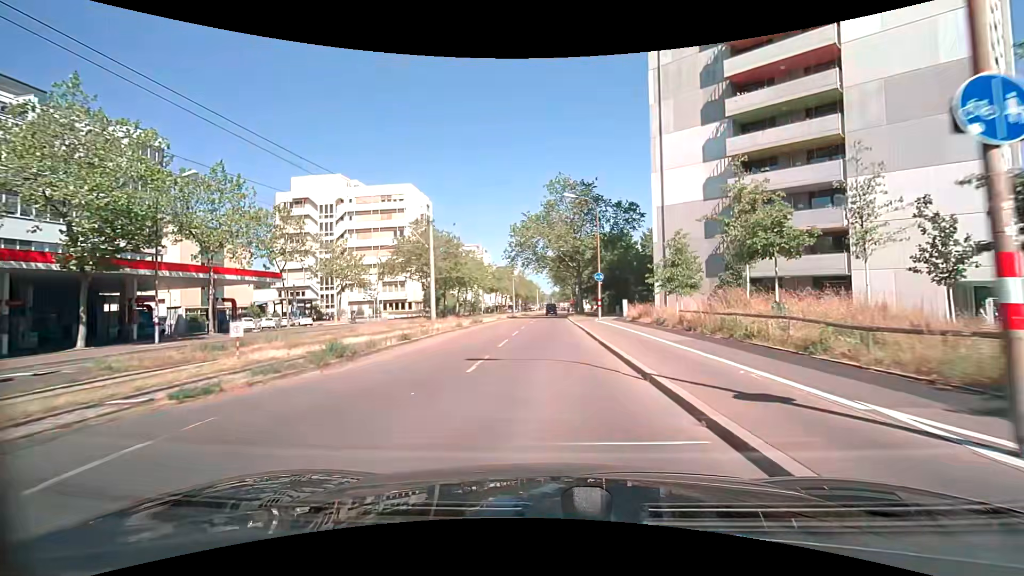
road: tertiary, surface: asphalt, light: Day
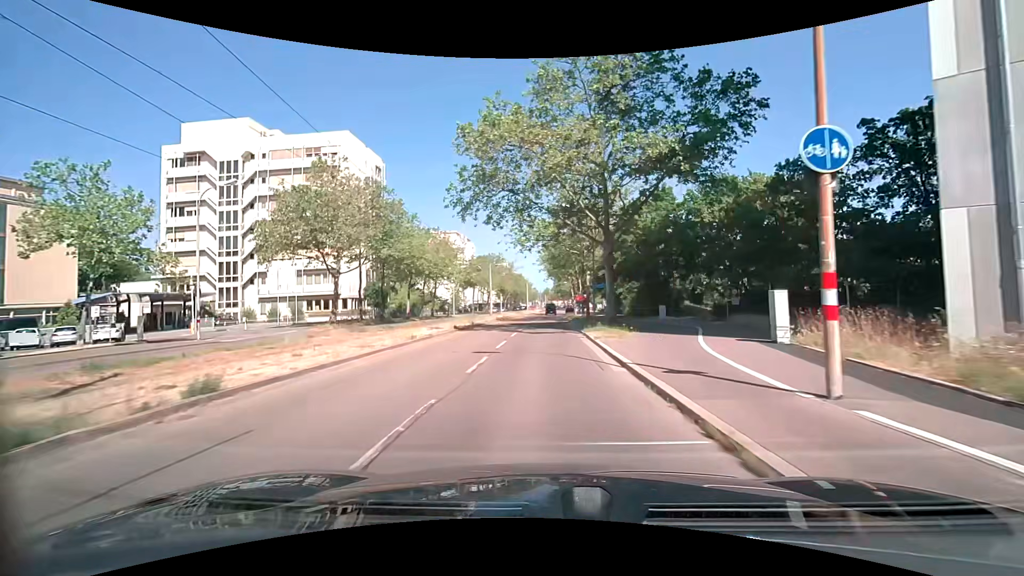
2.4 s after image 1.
(+0.2, +29.6) m; +1°
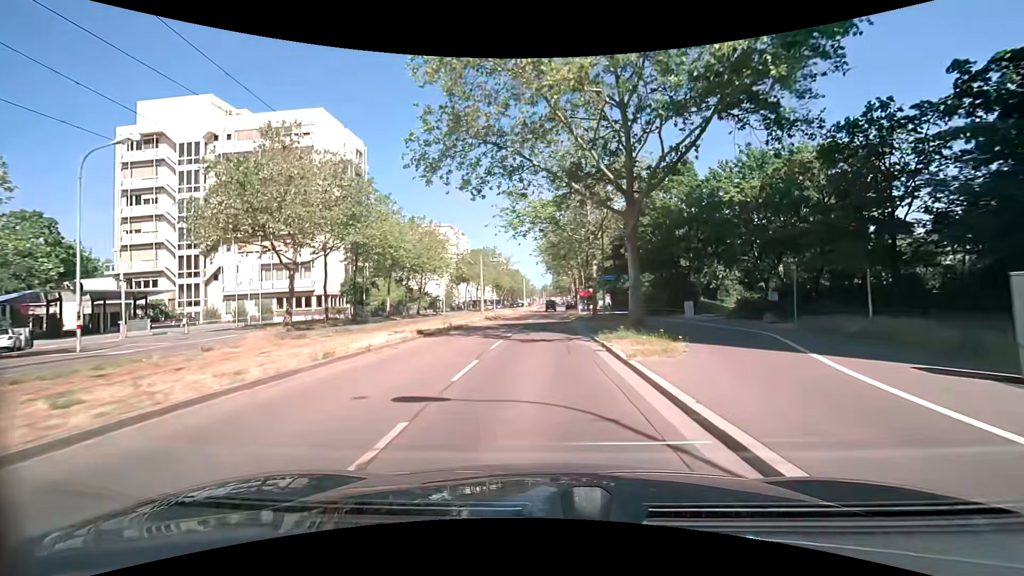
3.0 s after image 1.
(0.0, +7.5) m; 0°
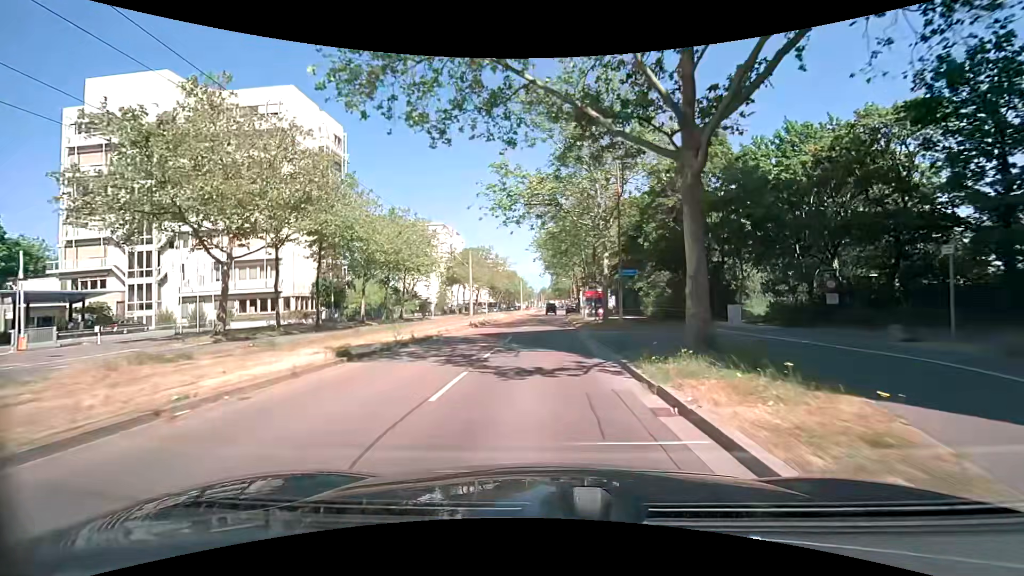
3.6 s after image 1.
(0.0, +7.6) m; 0°
(0, +10) (0, +20) (0, +30) (+1, +40) (+1, +50) (+1, +60) (+1, +70) (+2, +80) (+2, +90) (+3, +100) m
